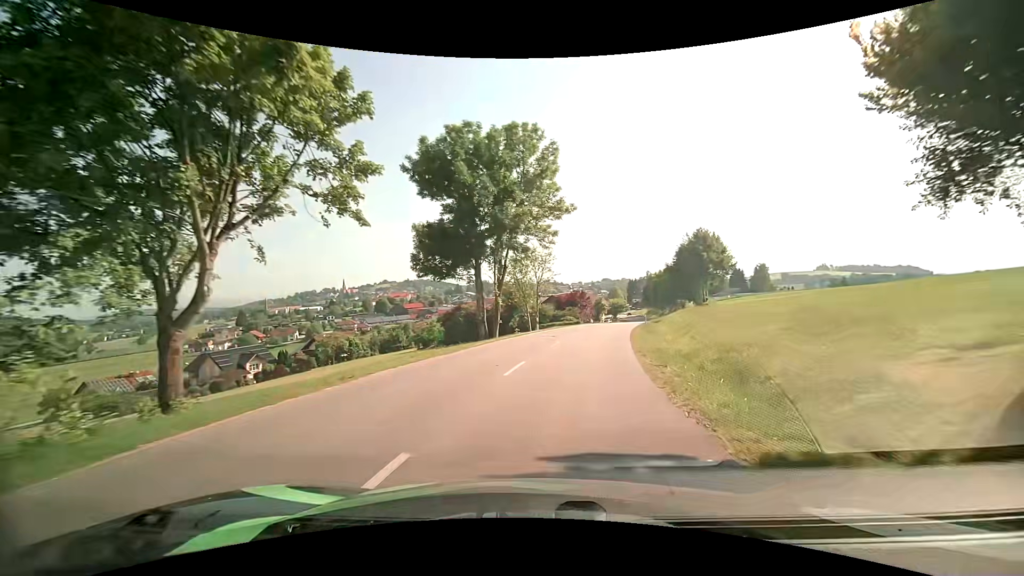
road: tertiary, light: Day
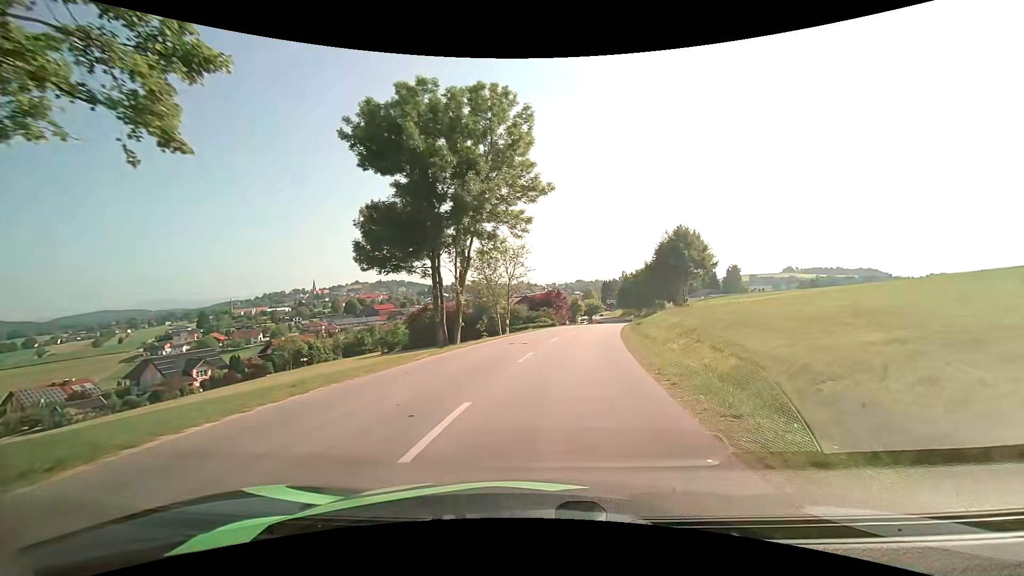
(+0.2, +6.4) m; +3°
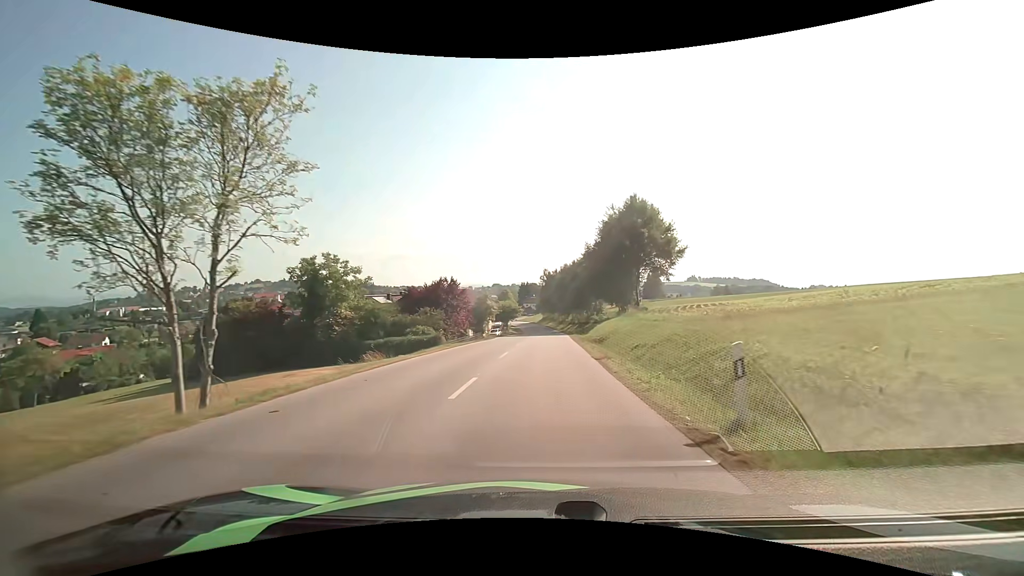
(+3.4, +32.1) m; +10°
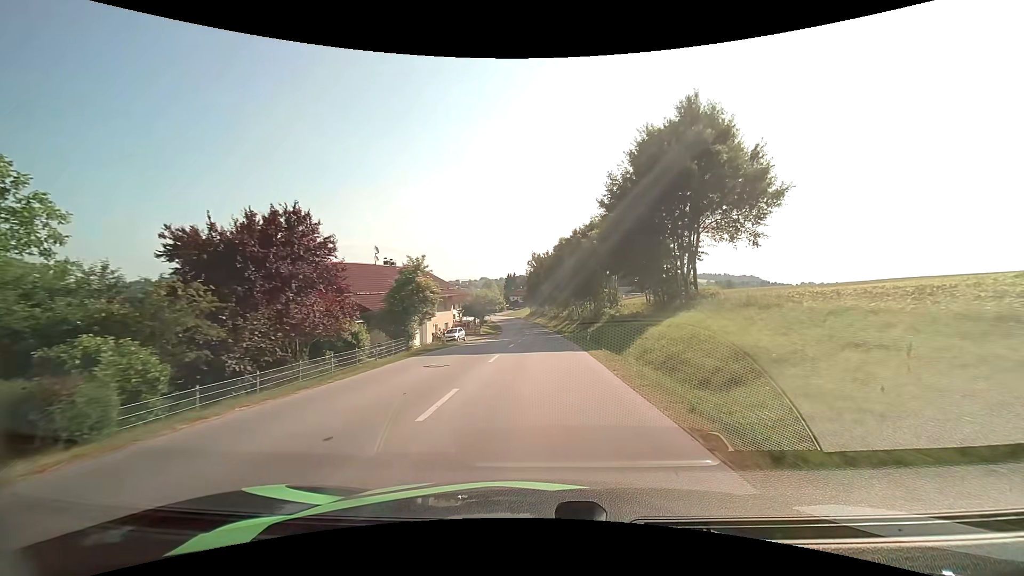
(+0.5, +29.3) m; +1°
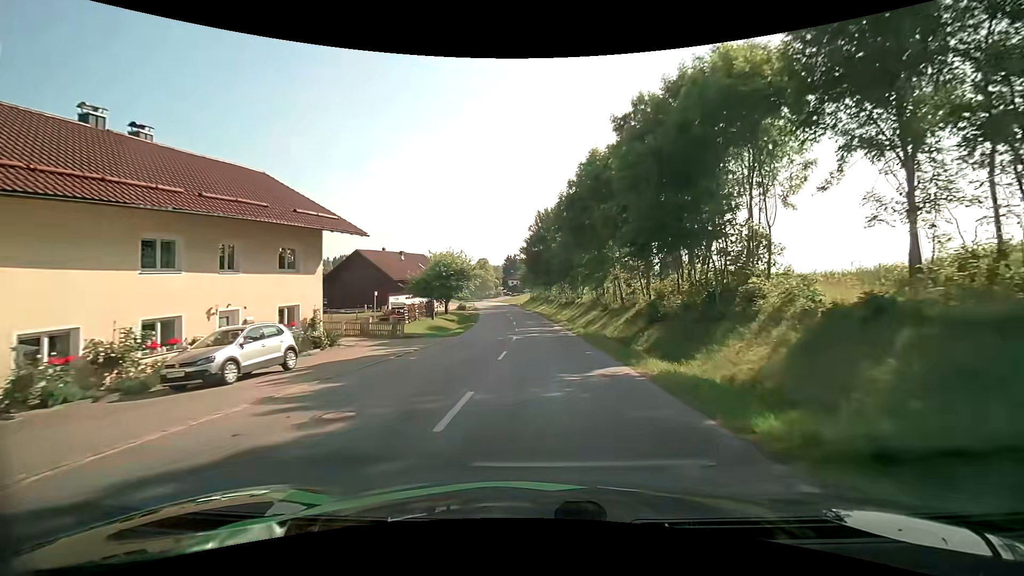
(-0.1, +37.2) m; 0°
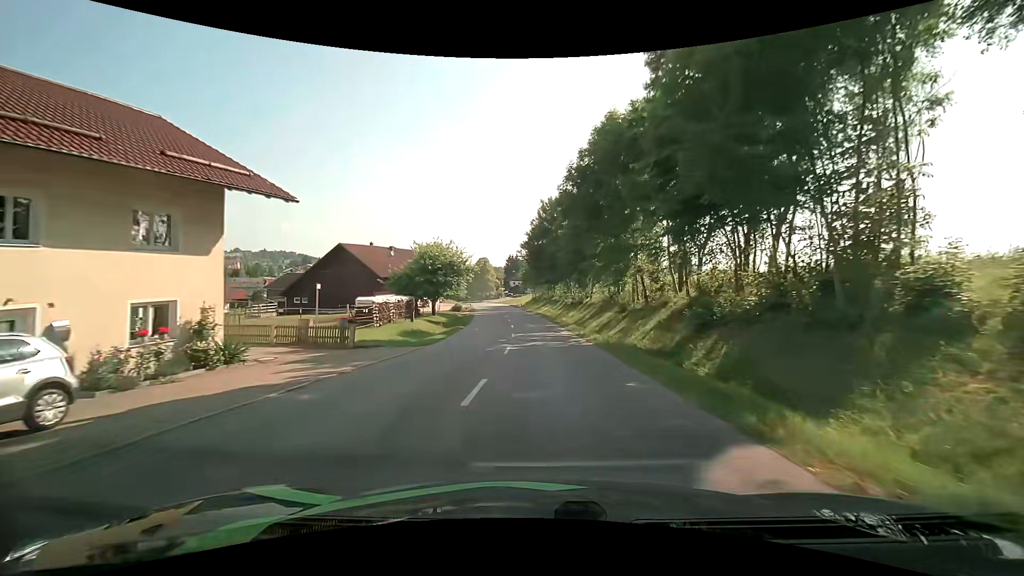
(0.0, +7.7) m; 0°
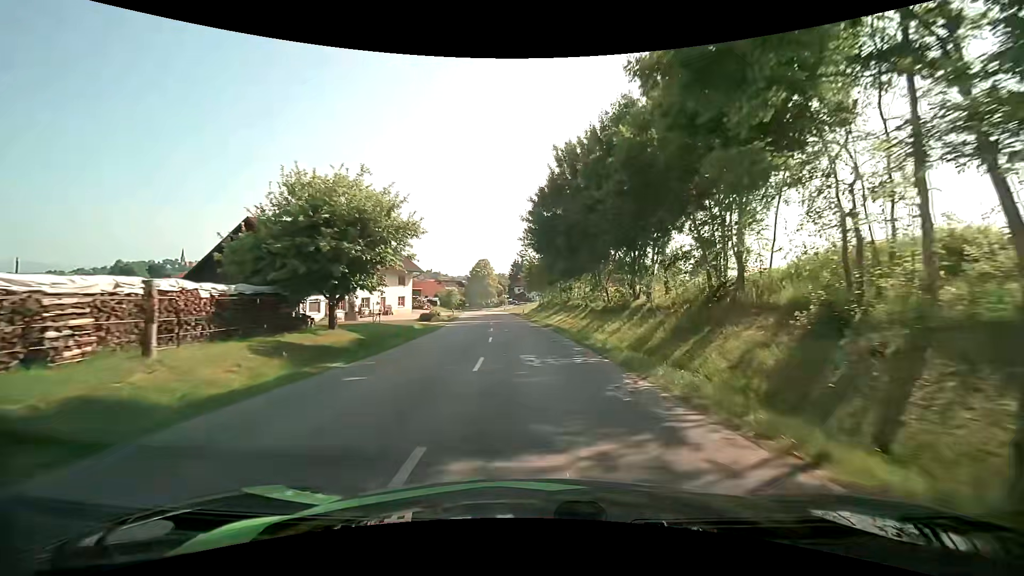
(-0.2, +23.7) m; -1°
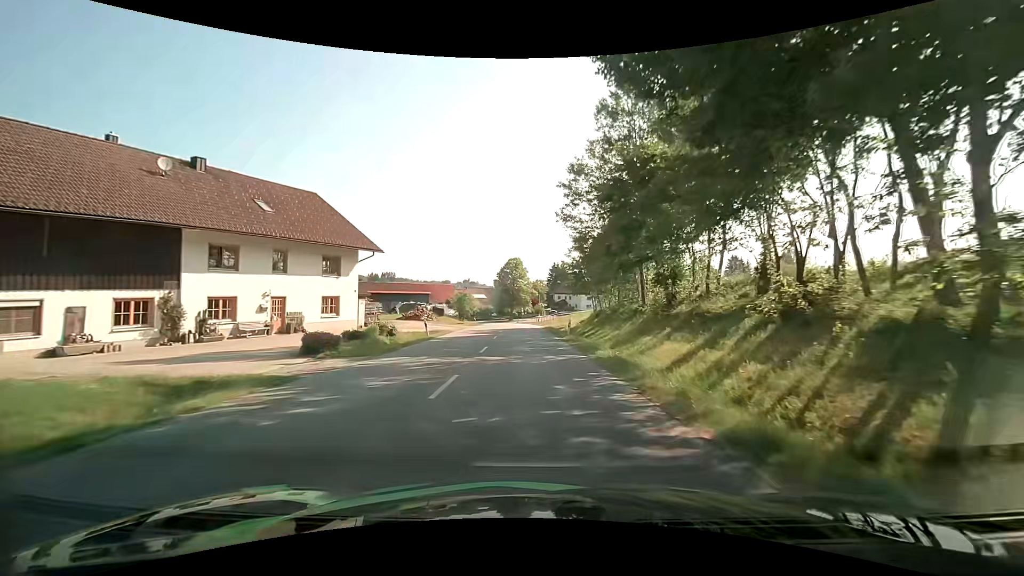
(-1.1, +30.5) m; -5°
(0, +10) (0, +20) (0, +30) (-1, +40) (-1, +50) (-2, +60) (-2, +70) (-3, +80) (-4, +90) (-6, +100) m
